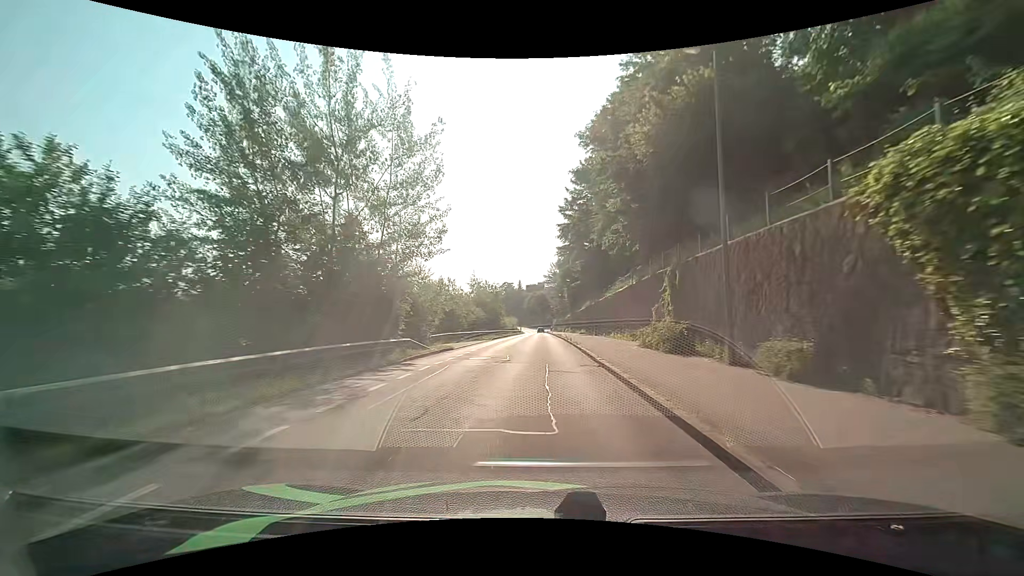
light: Day
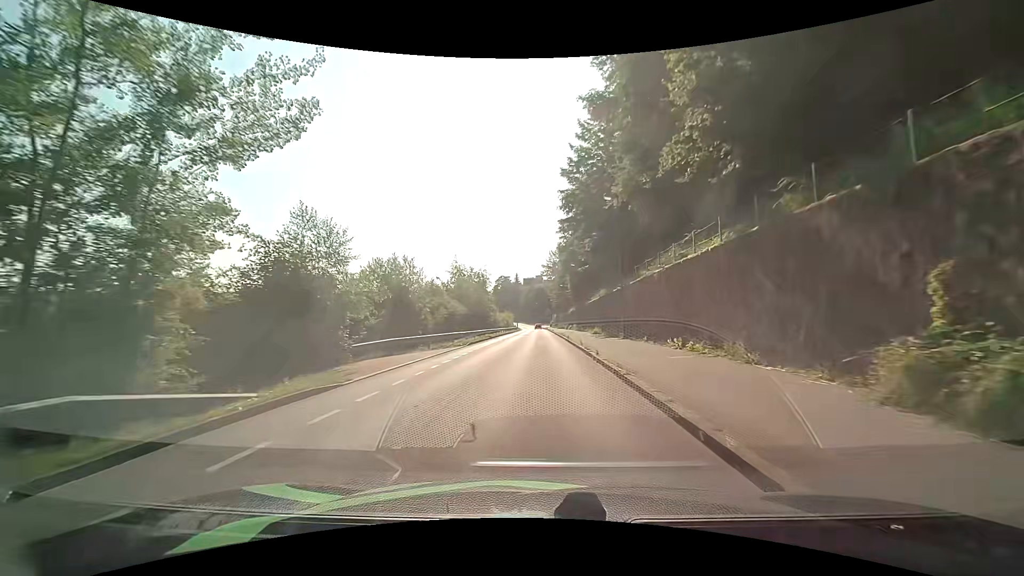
(+0.1, +14.6) m; 0°
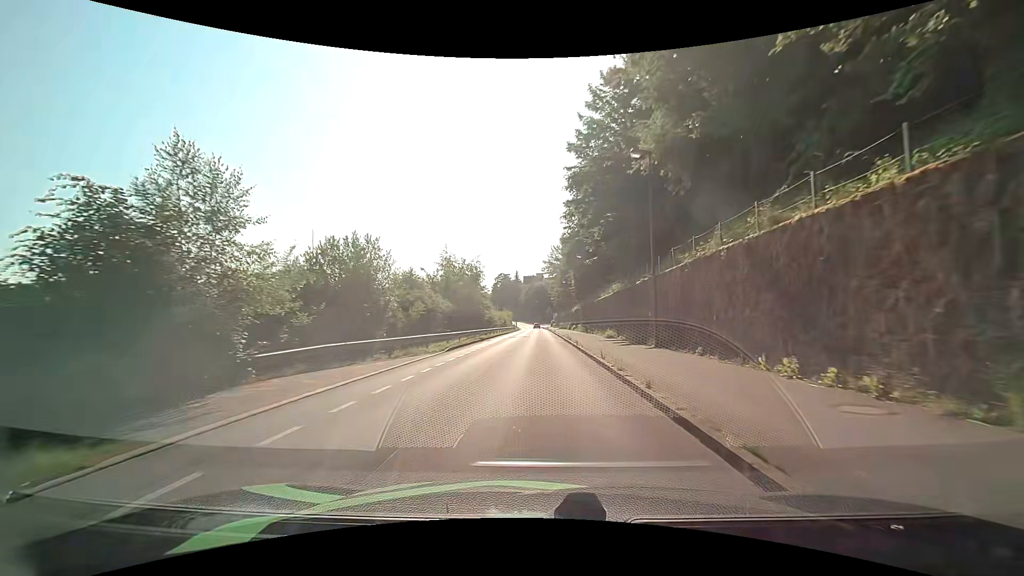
(0.0, +7.3) m; 0°
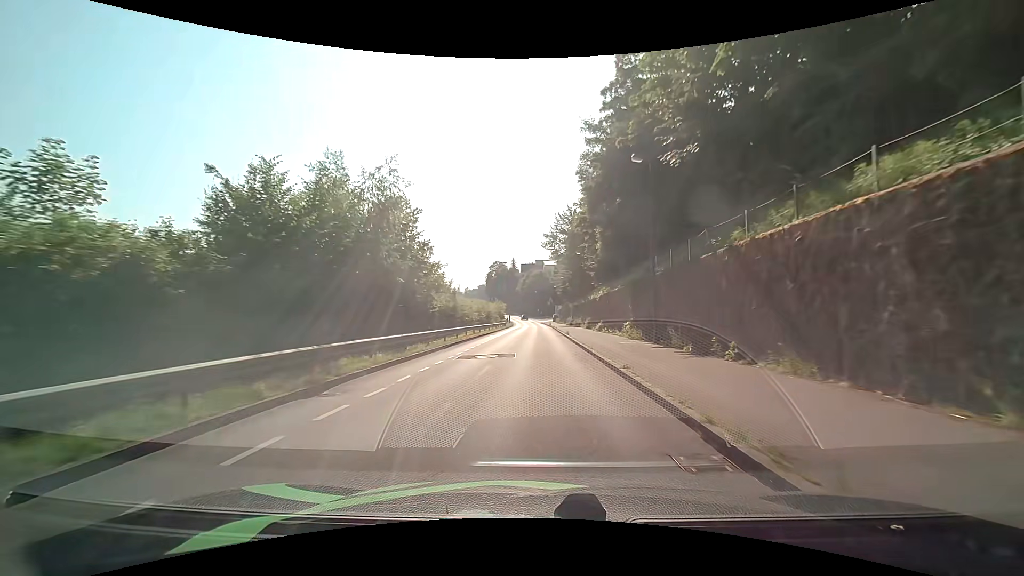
(0.0, +29.3) m; 0°
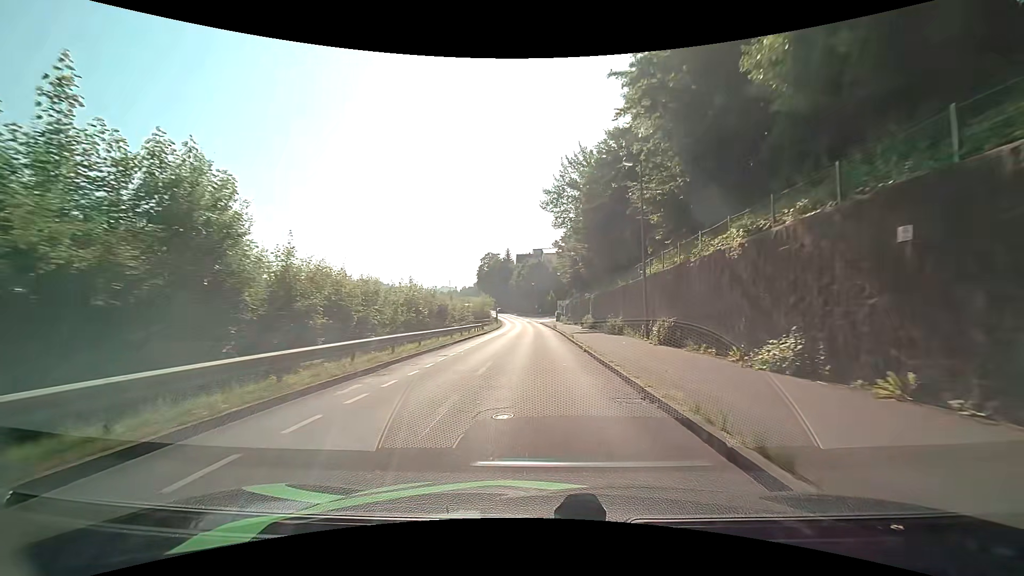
(+0.2, +29.4) m; +1°
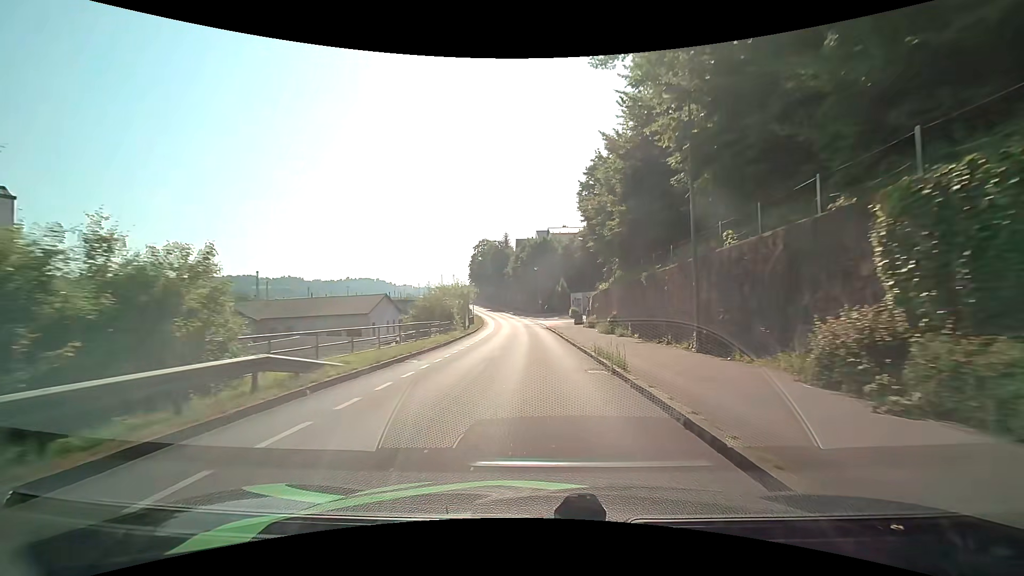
(-0.2, +37.0) m; -1°
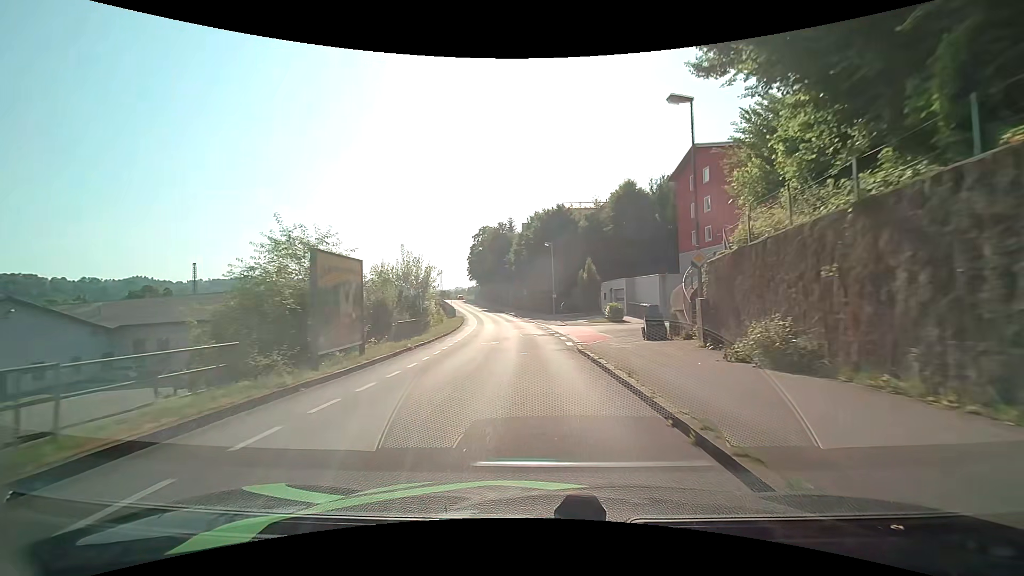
(-0.3, +28.7) m; -1°
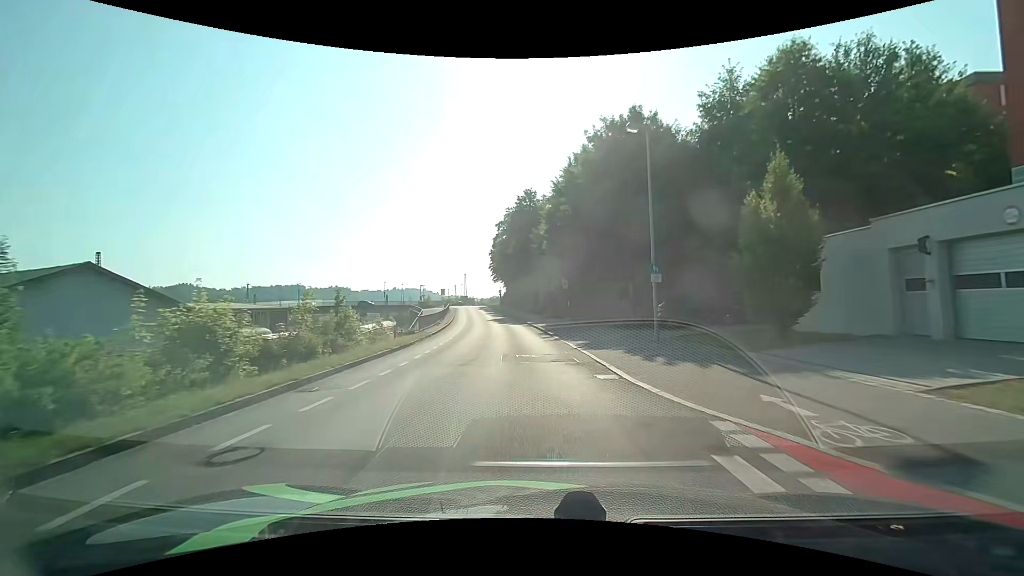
(-1.2, +34.4) m; -4°
(0, +10) (-1, +20) (-1, +30) (-3, +40) (-4, +50) (-5, +60) (-7, +70) (-8, +79) (-10, +89) (-11, +99) m
